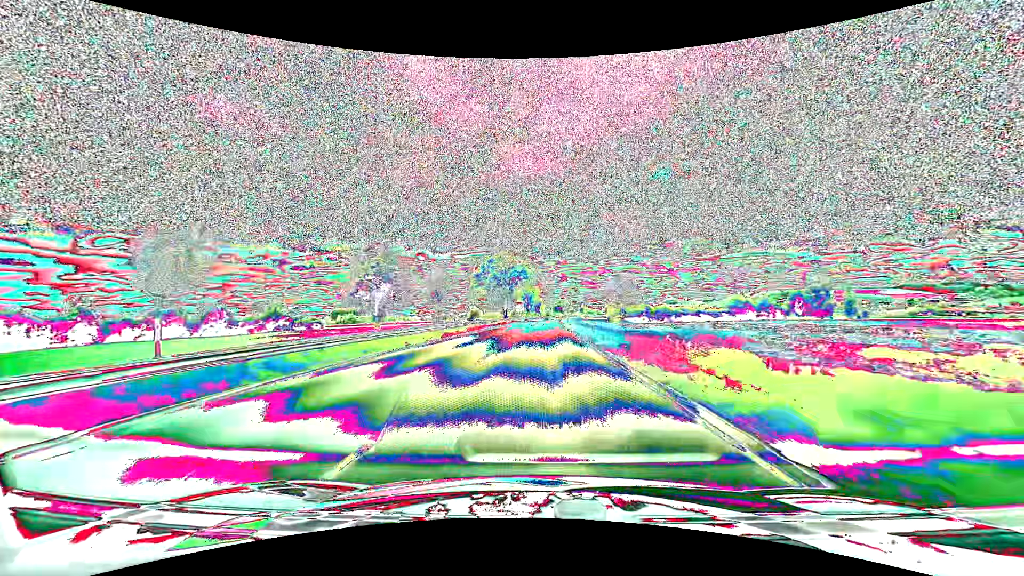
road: primary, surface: asphalt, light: Day
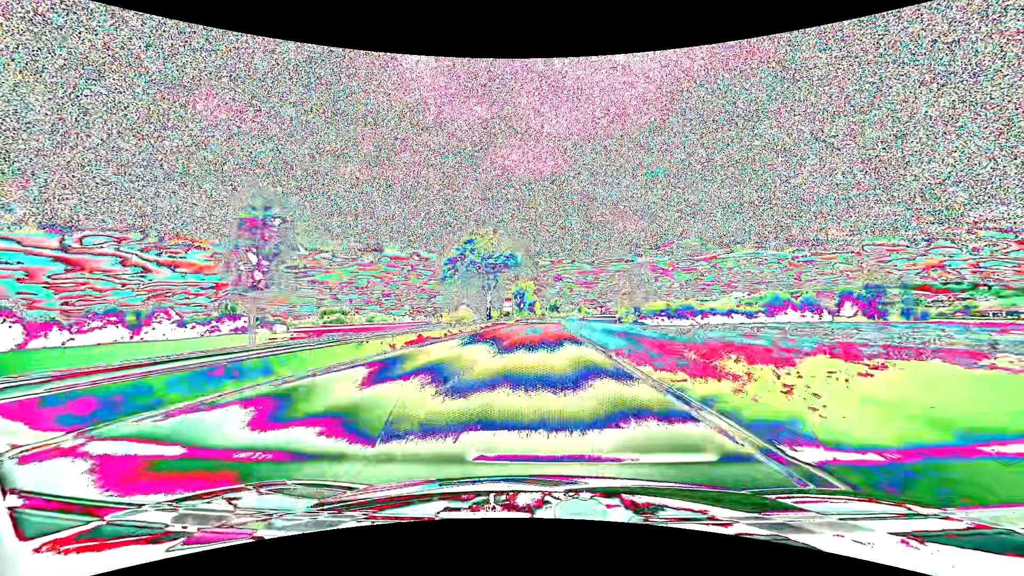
(+0.2, +29.0) m; +1°
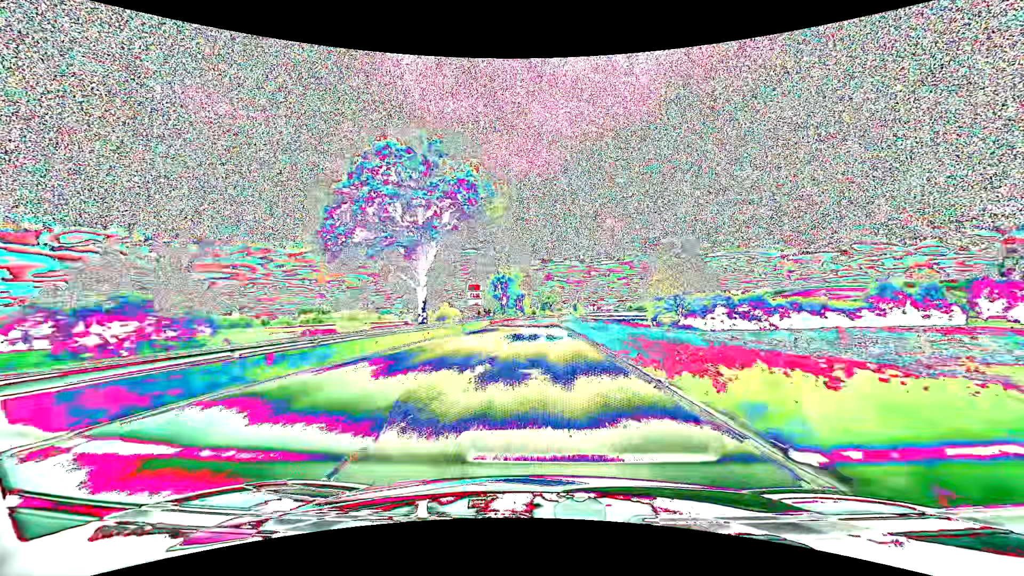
(+0.4, +43.9) m; +1°
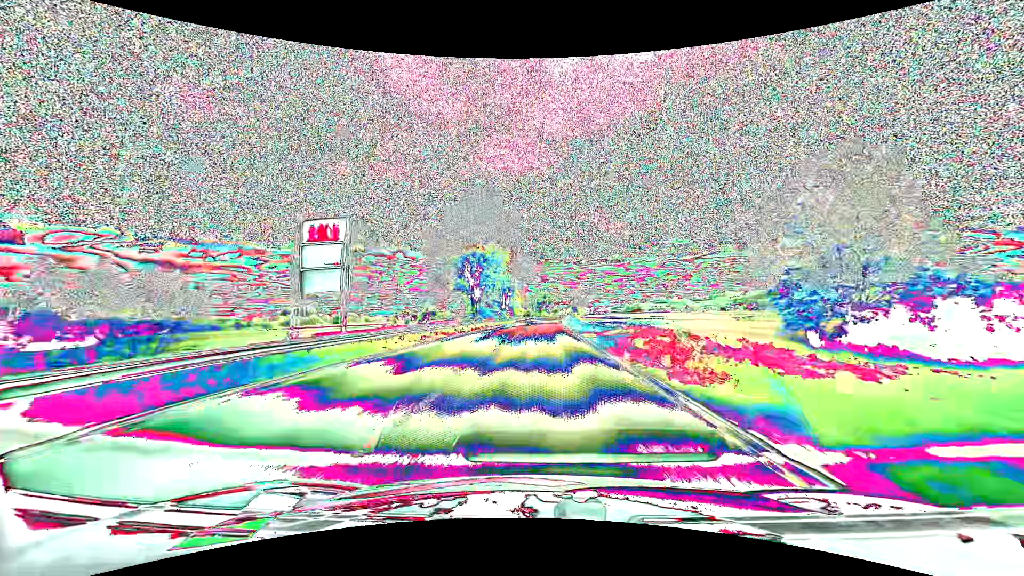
(+0.2, +44.5) m; 0°
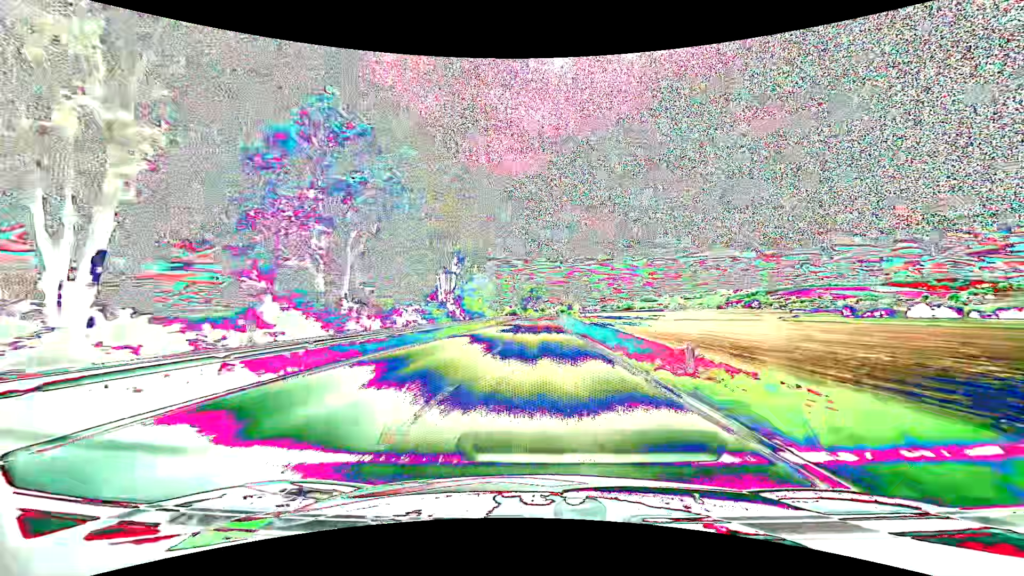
(+0.8, +60.3) m; +2°
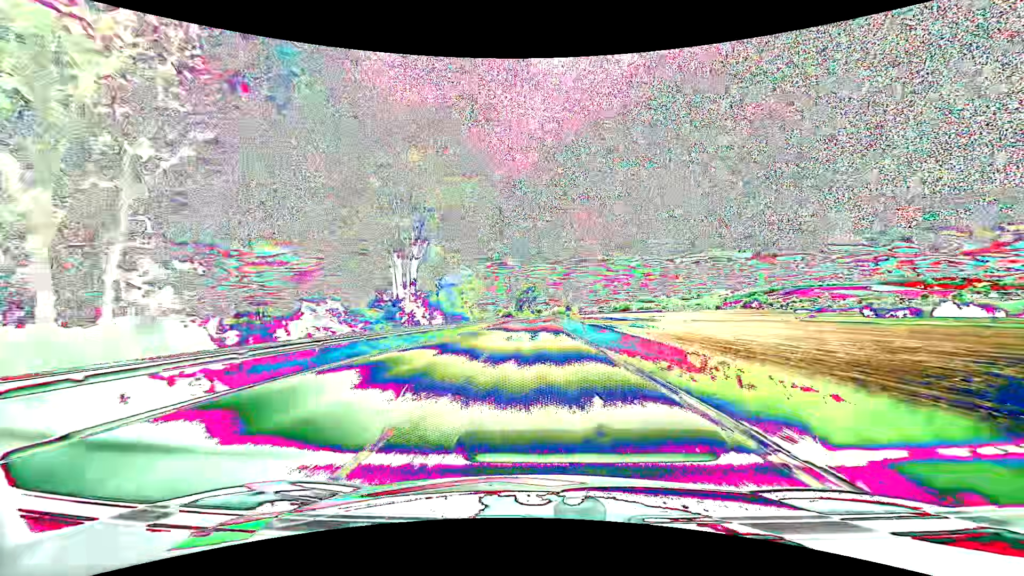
(+0.1, +15.2) m; 0°
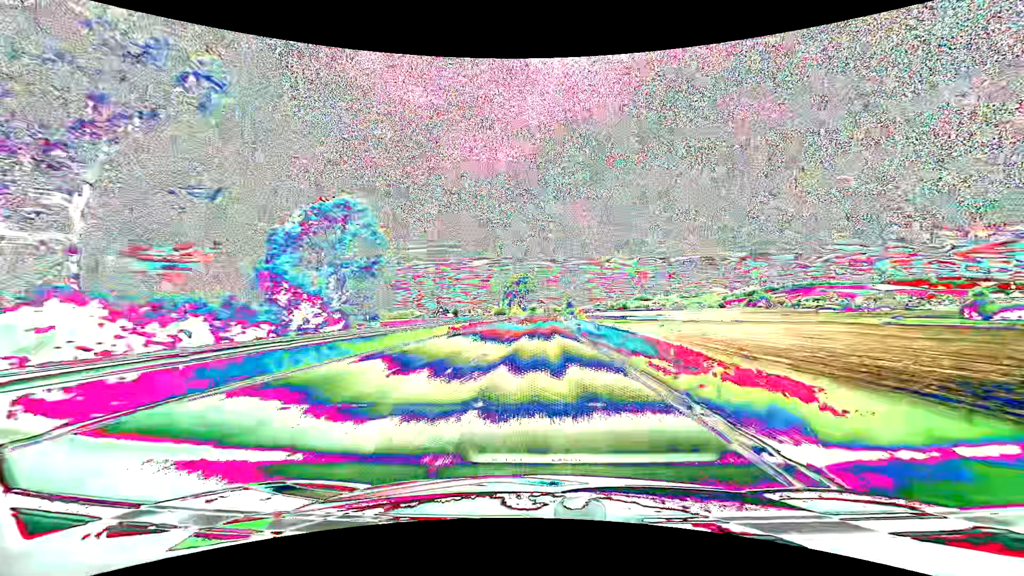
(+0.3, +45.8) m; +1°
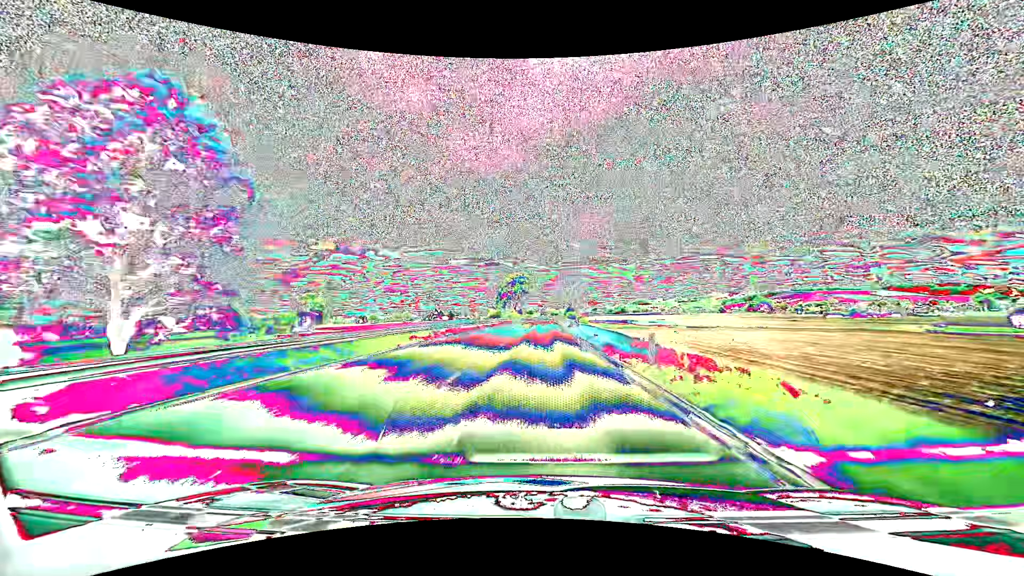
(0.0, +15.3) m; 0°
(0, +10) (0, +20) (0, +30) (0, +40) (0, +50) (0, +60) (+1, +70) (+1, +80) (+1, +90) (+1, +100) m
